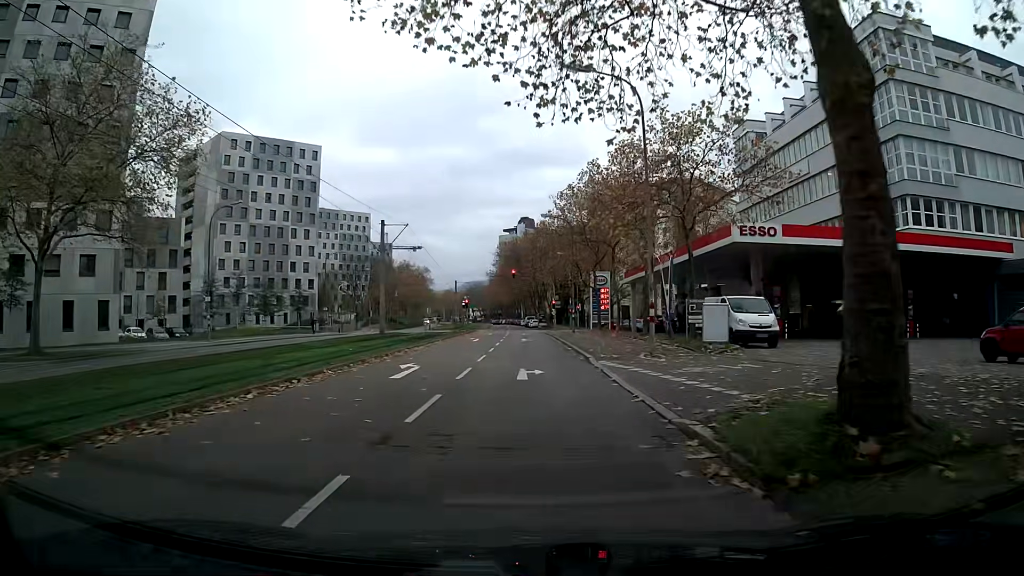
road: tertiary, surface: asphalt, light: Day
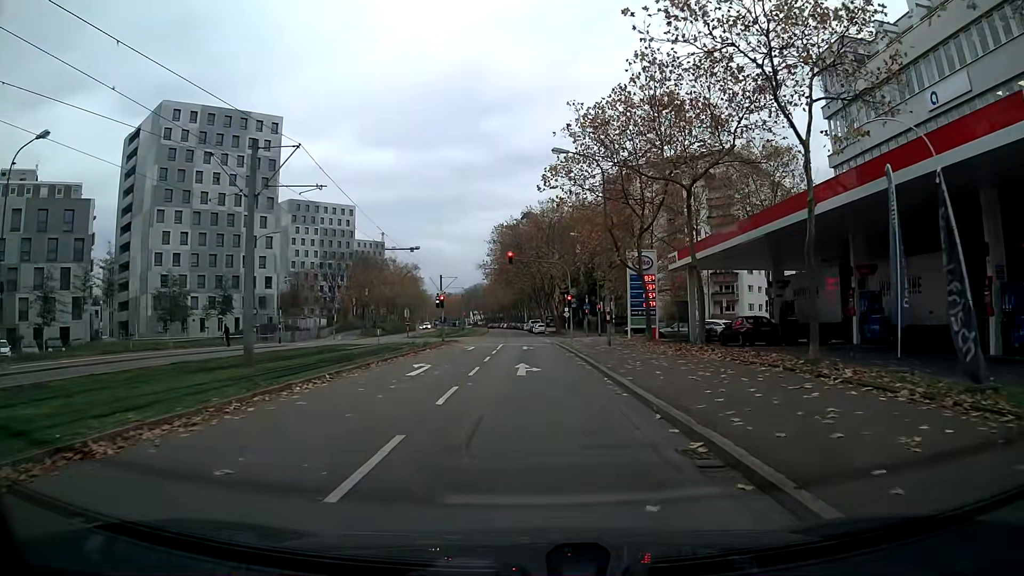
(-0.1, +21.2) m; -1°
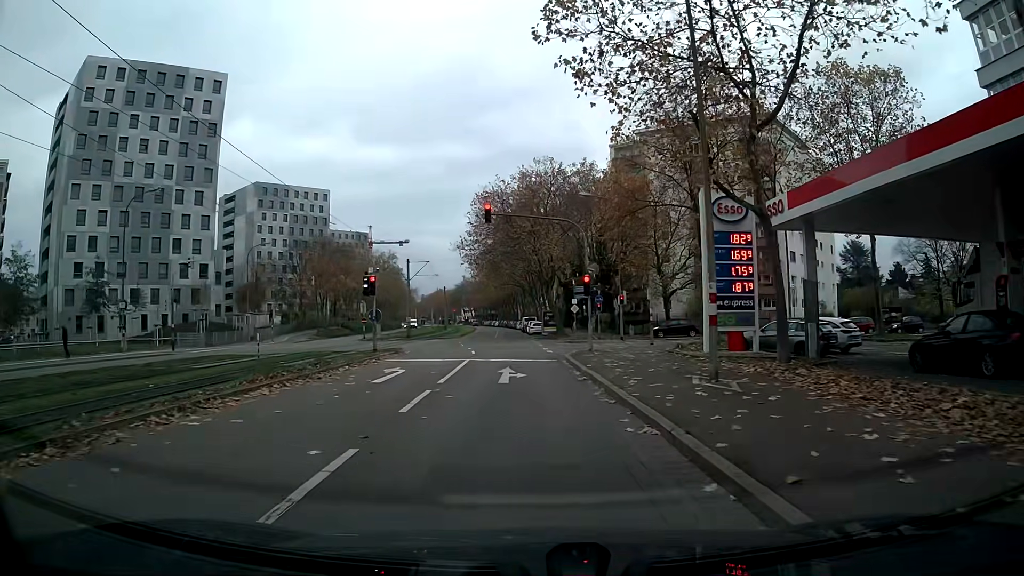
(0.0, +18.6) m; 0°
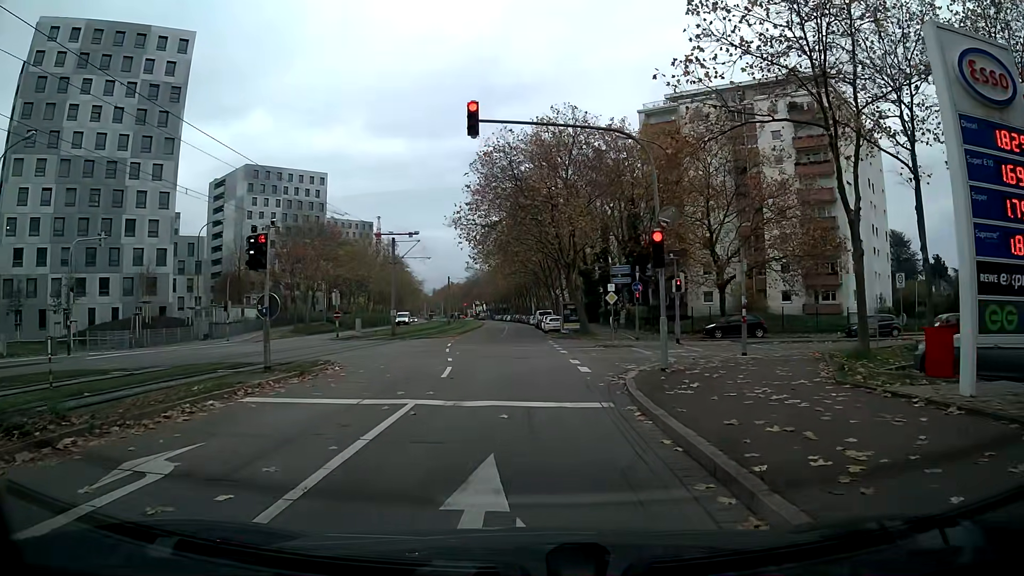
(-0.1, +12.6) m; 0°
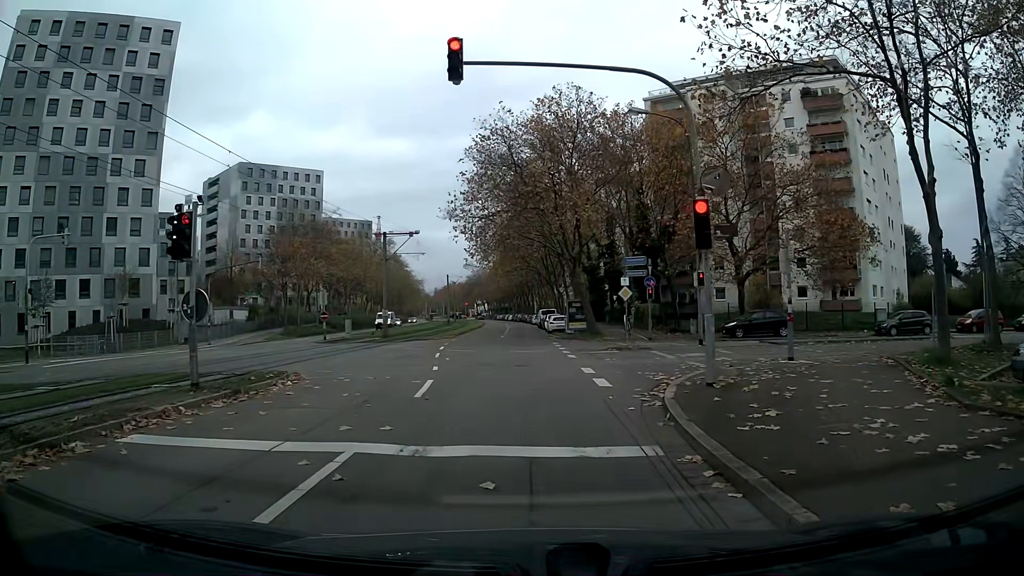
(0.0, +3.5) m; -1°
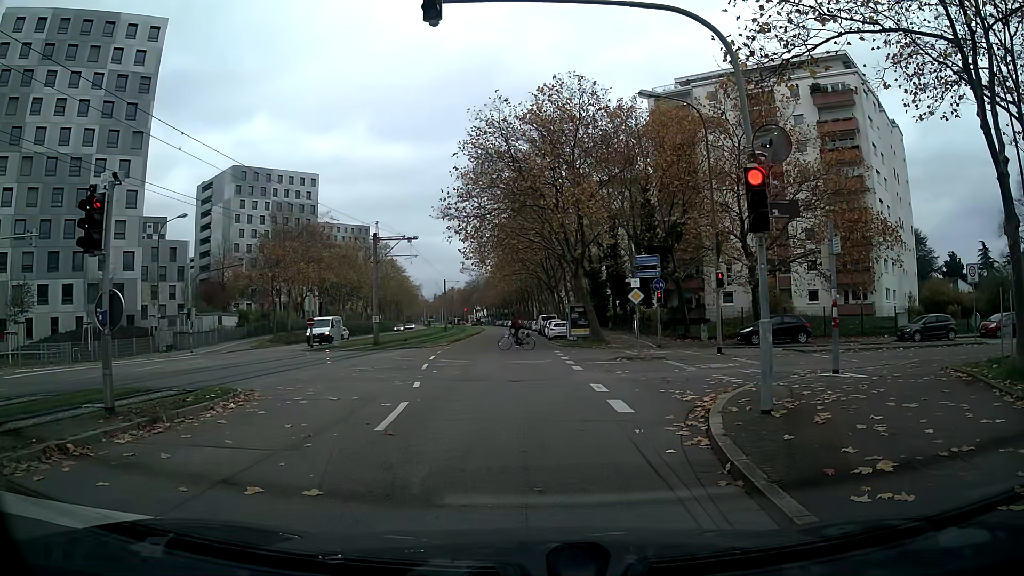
(0.0, +2.6) m; +1°
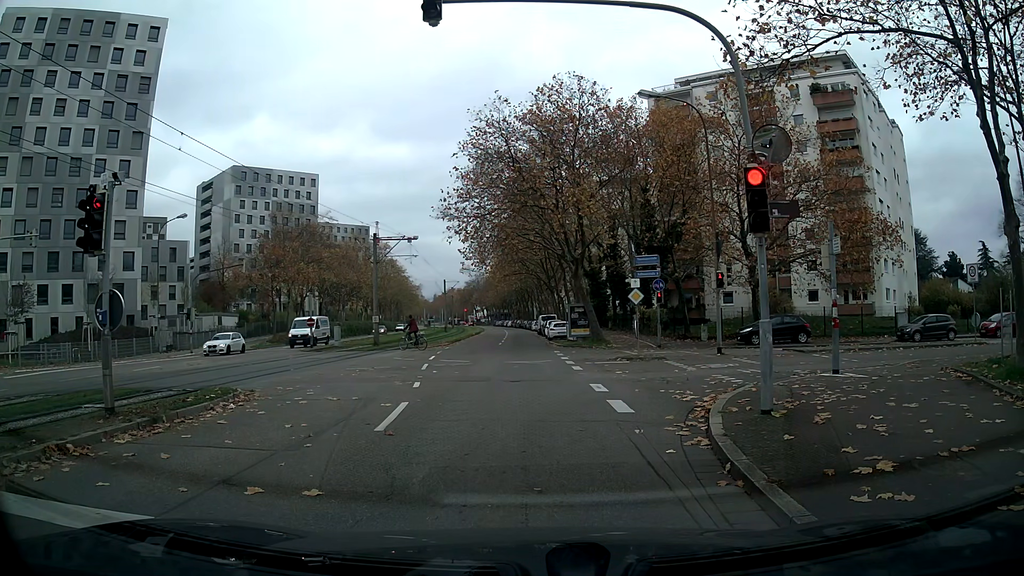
(0.0, +0.1) m; 0°
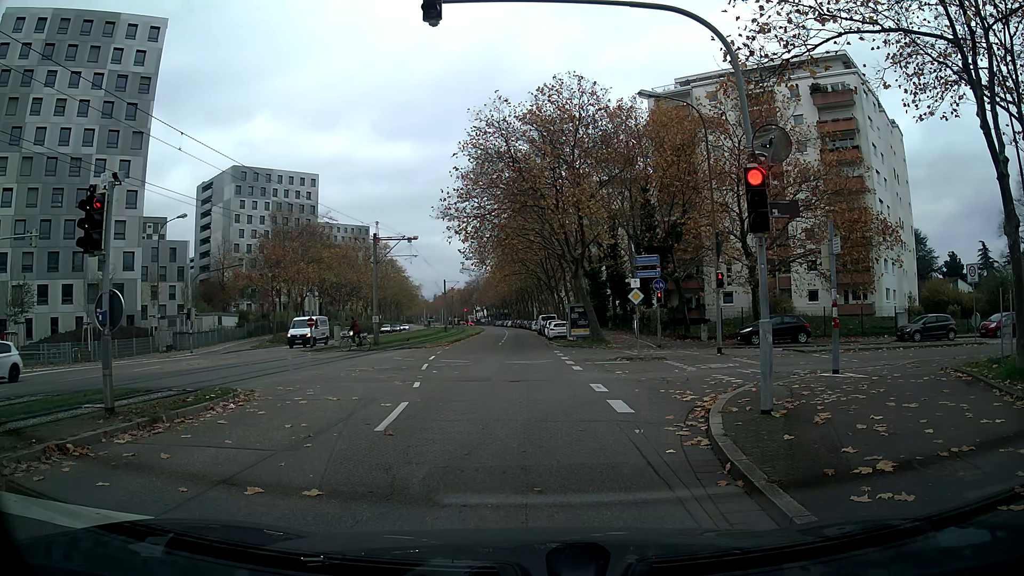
(0.0, 0.0) m; 0°
(0, +10) (-1, +20) (-1, +30) (-1, +40) (-2, +50) (-2, +60) (-3, +70) (-3, +80) (-4, +90) (-4, +100) m
